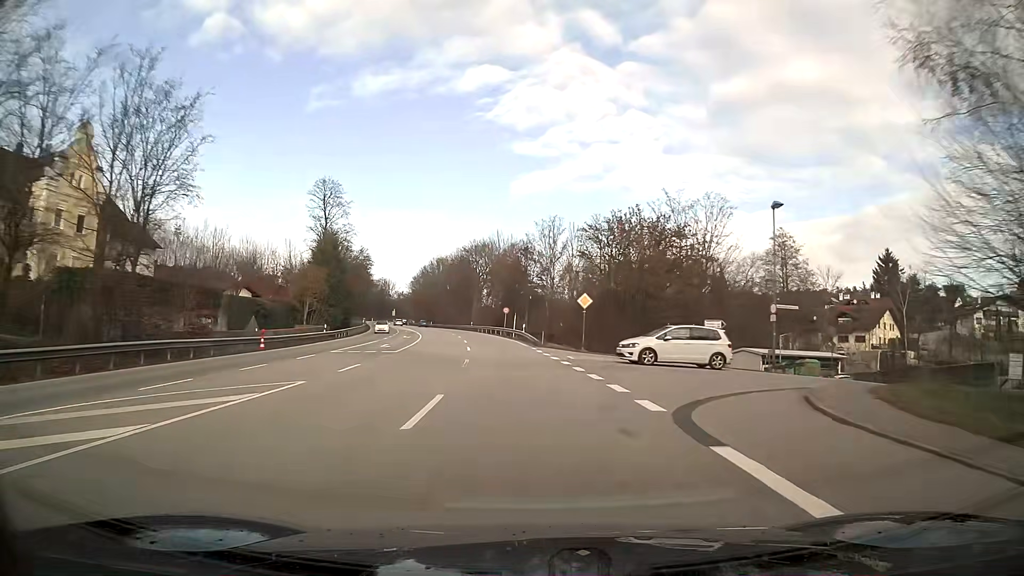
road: primary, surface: asphalt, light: Day
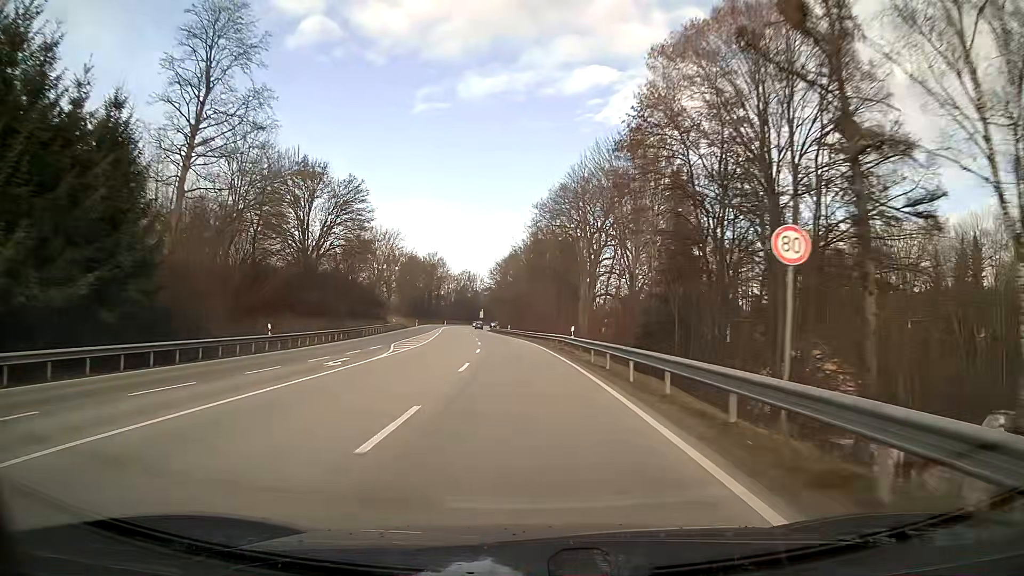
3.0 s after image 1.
(-5.2, +61.6) m; -9°
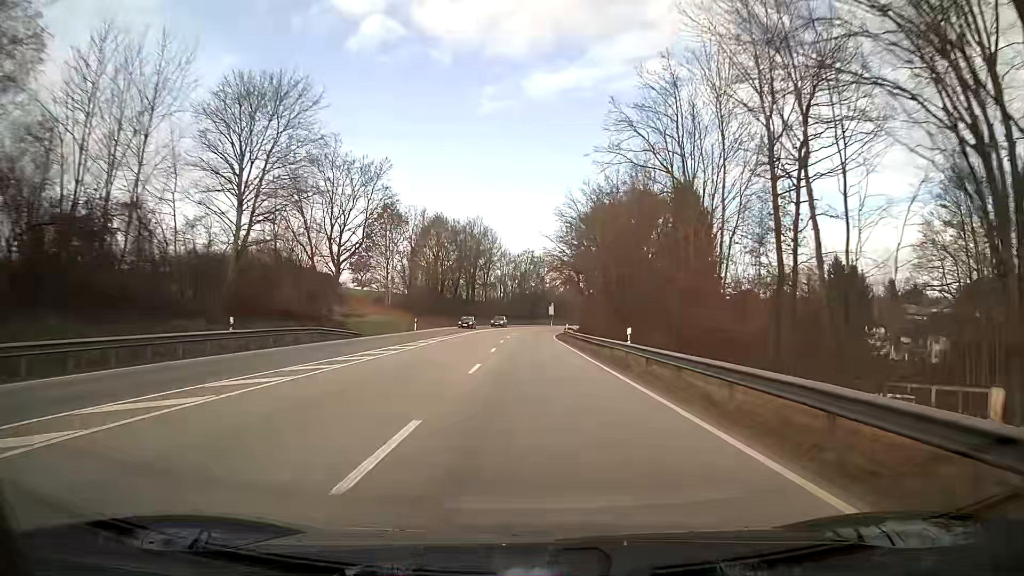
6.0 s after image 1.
(-3.5, +62.0) m; -6°
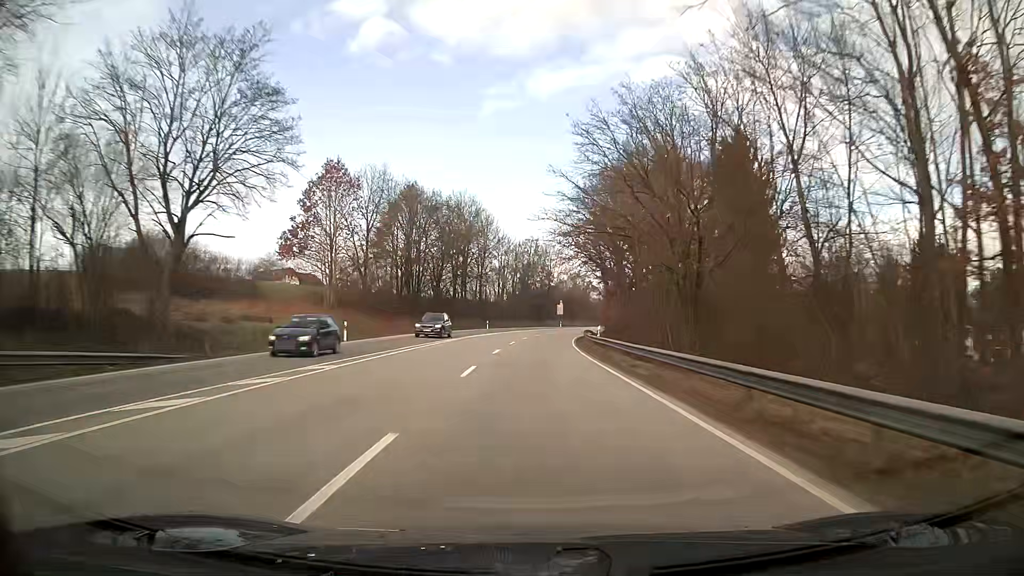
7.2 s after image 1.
(0.0, +25.2) m; 0°
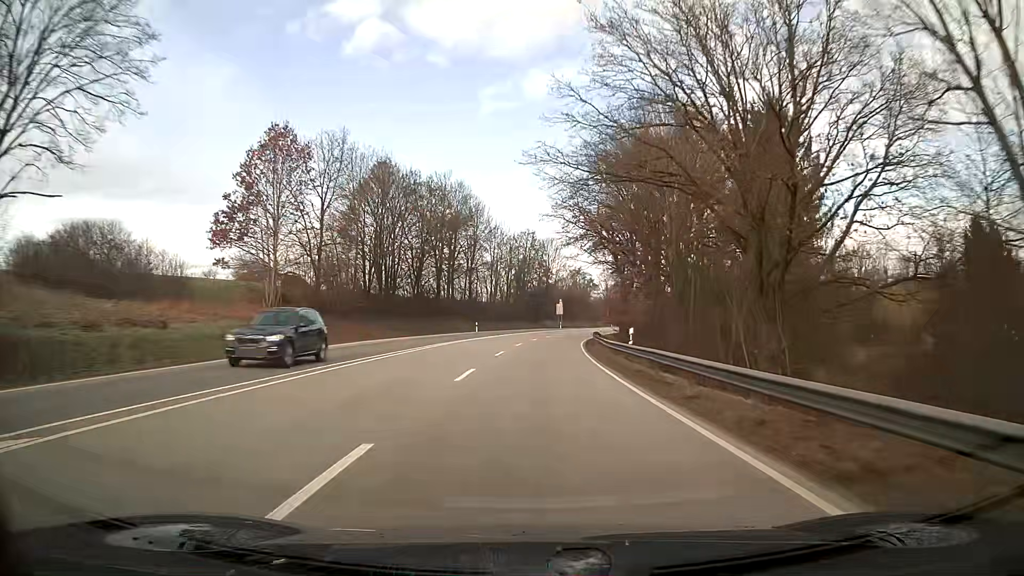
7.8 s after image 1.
(+0.1, +12.7) m; +1°
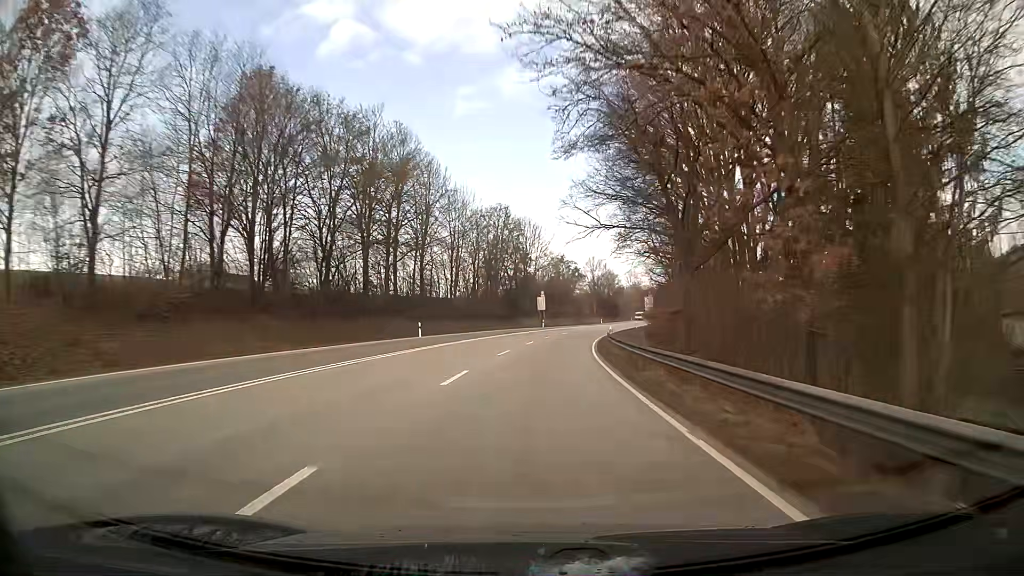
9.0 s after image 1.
(+0.4, +25.5) m; +2°
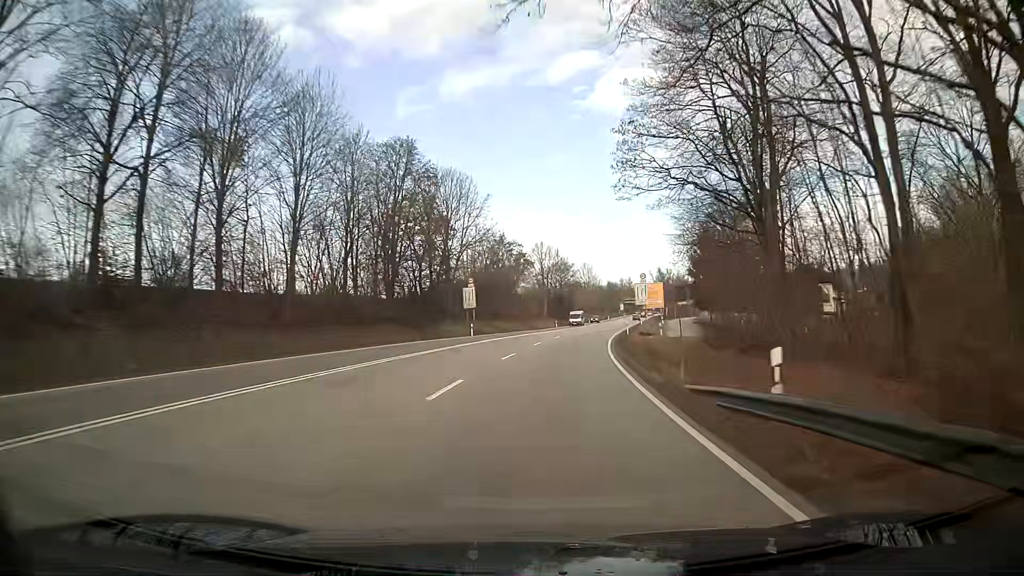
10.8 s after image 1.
(+1.5, +38.5) m; +5°
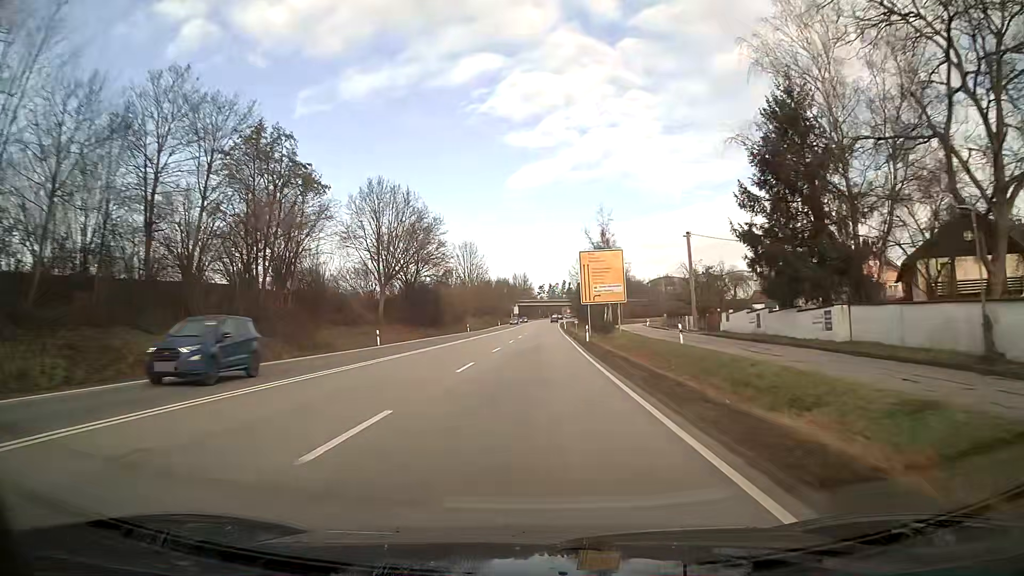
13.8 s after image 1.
(+5.9, +64.5) m; +9°
